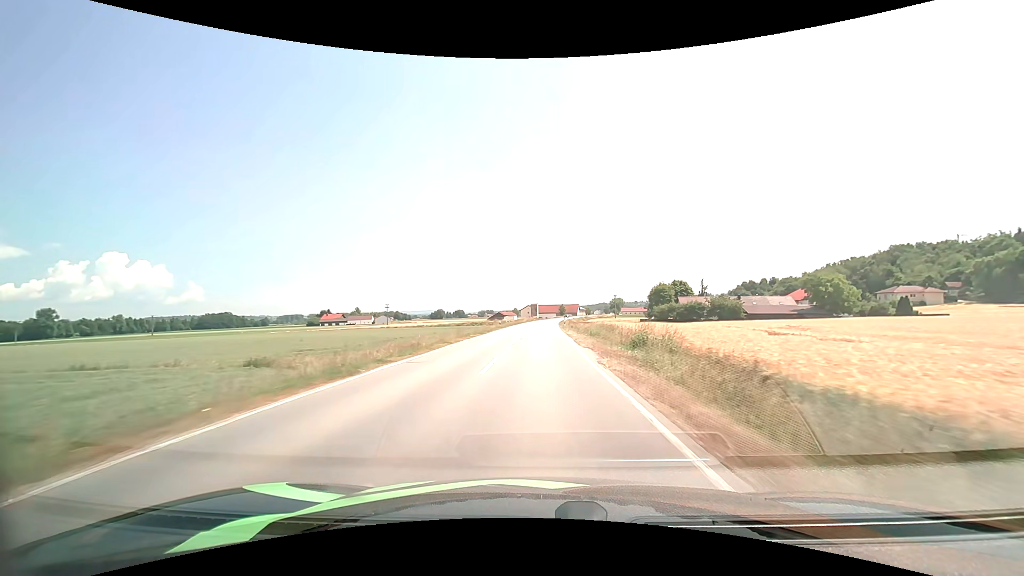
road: secondary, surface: asphalt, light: Day
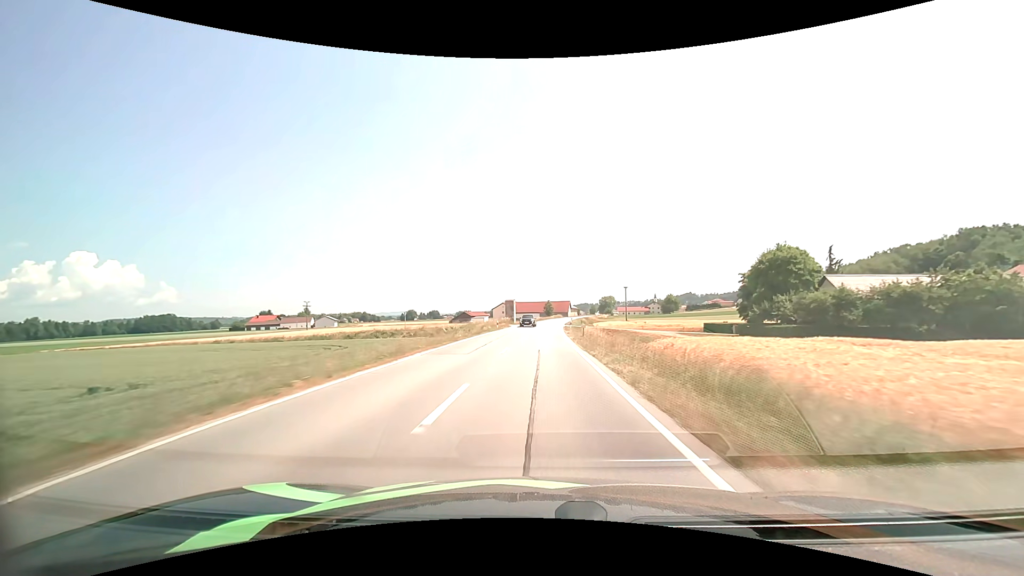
(+1.0, +75.5) m; +2°
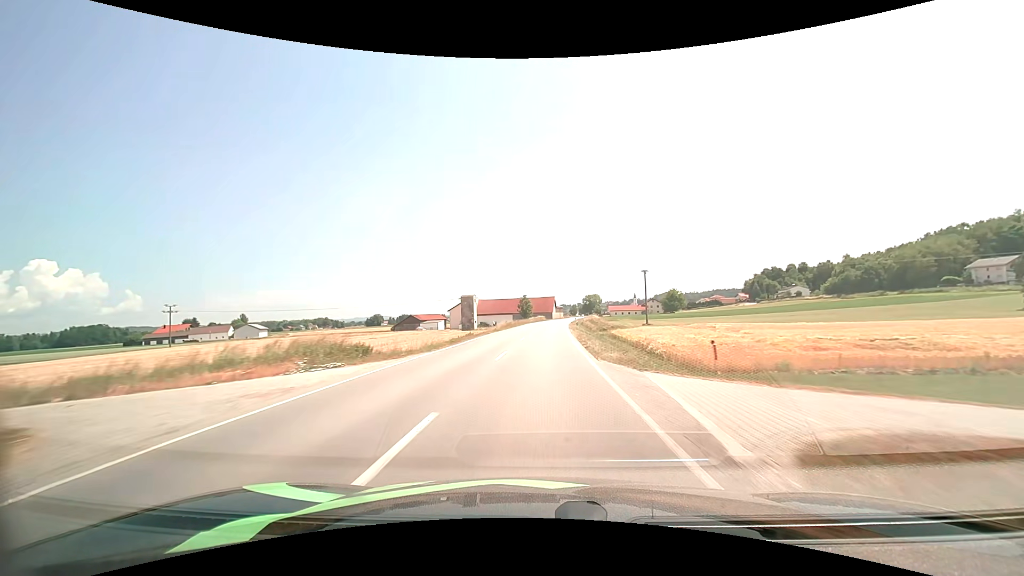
(+1.4, +61.8) m; +3°
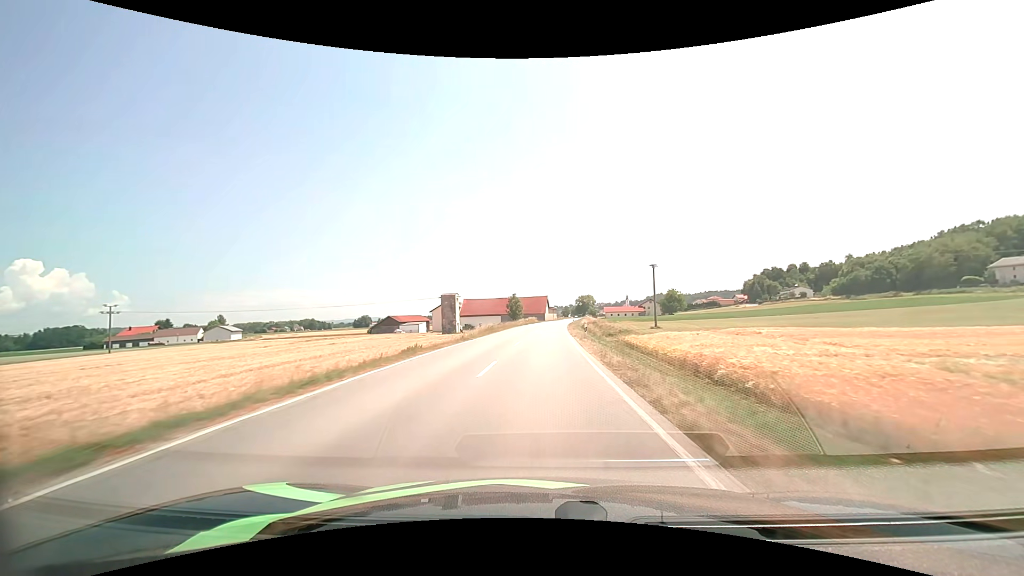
(+0.1, +15.7) m; +1°
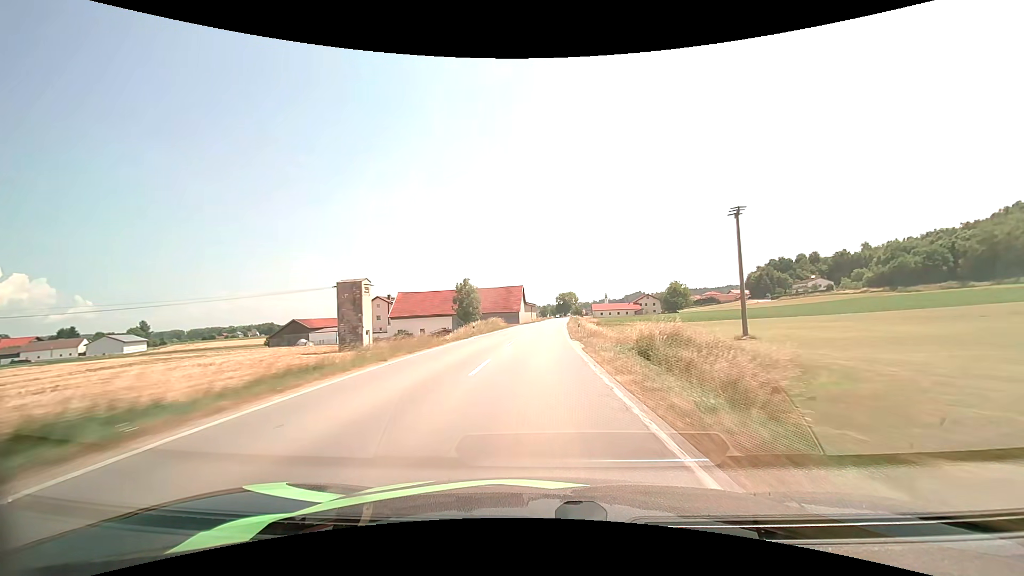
(+1.1, +47.7) m; +3°
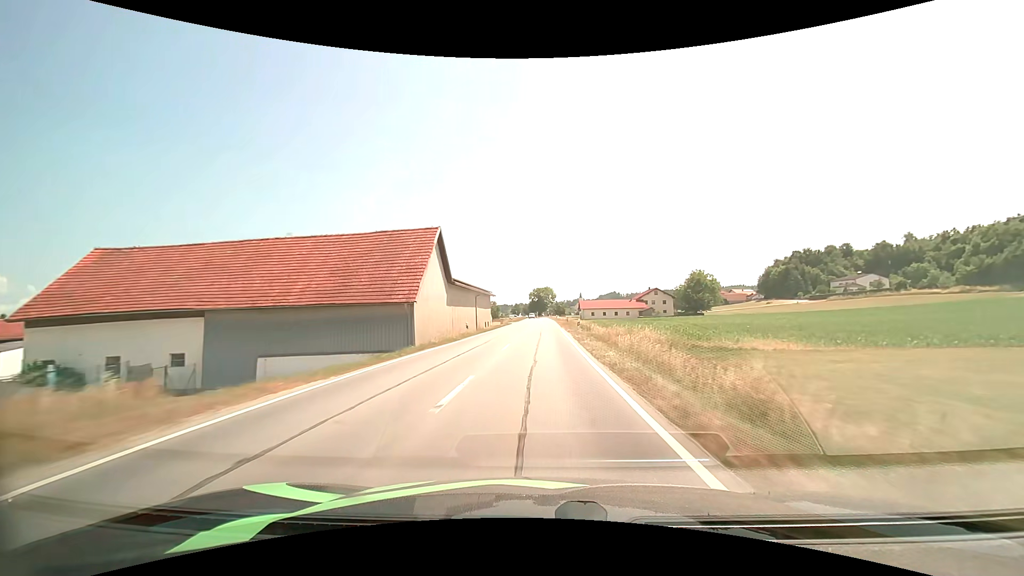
(+1.7, +61.9) m; +3°
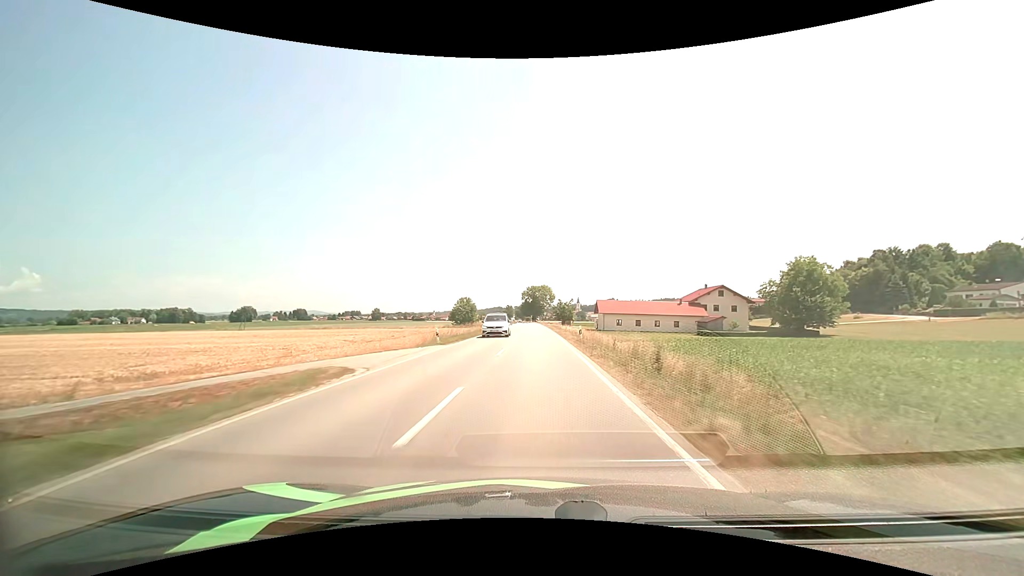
(+0.7, +59.9) m; +1°
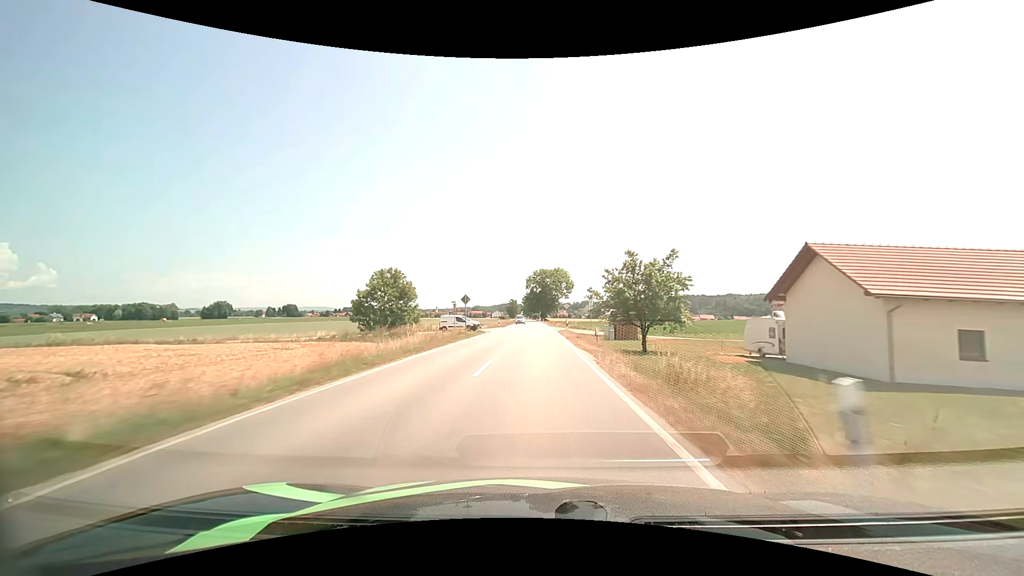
(-0.5, +75.5) m; -1°
(0, +10) (0, +20) (0, +30) (0, +40) (0, +50) (0, +60) (0, +70) (0, +80) (-1, +90) (-1, +100) m
